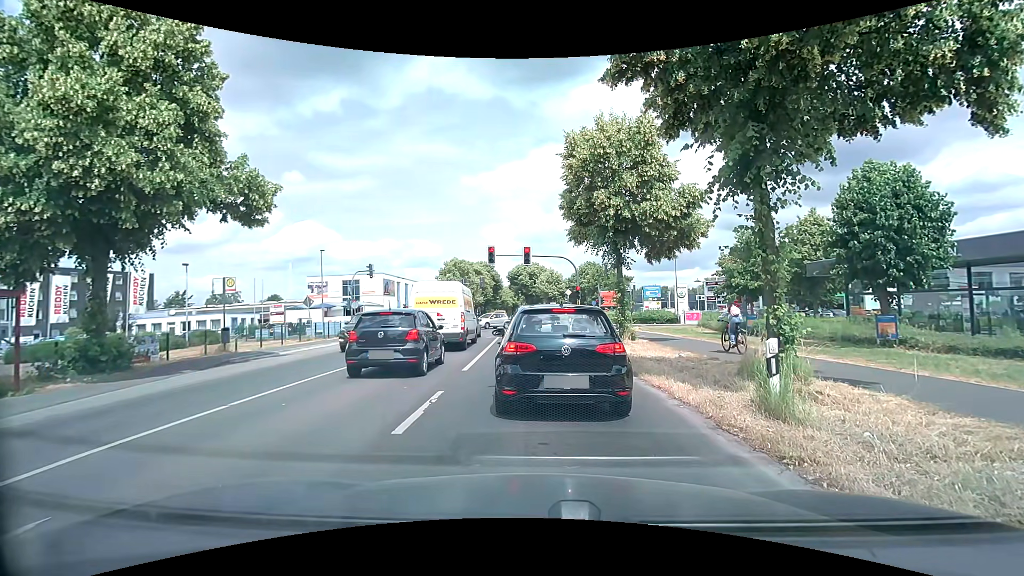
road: secondary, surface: asphalt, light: Day
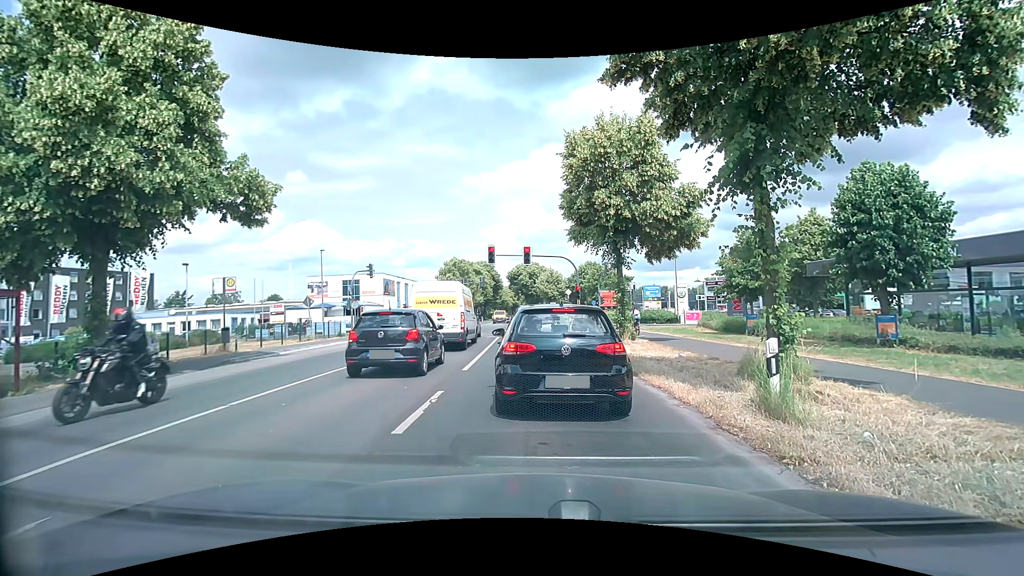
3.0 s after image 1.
(0.0, +0.1) m; 0°
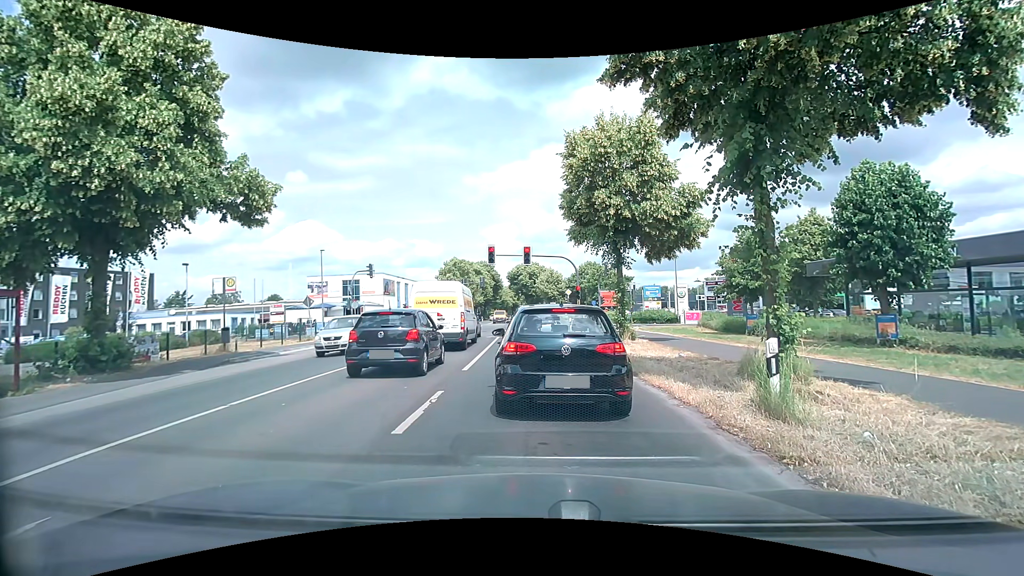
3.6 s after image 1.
(0.0, 0.0) m; 0°
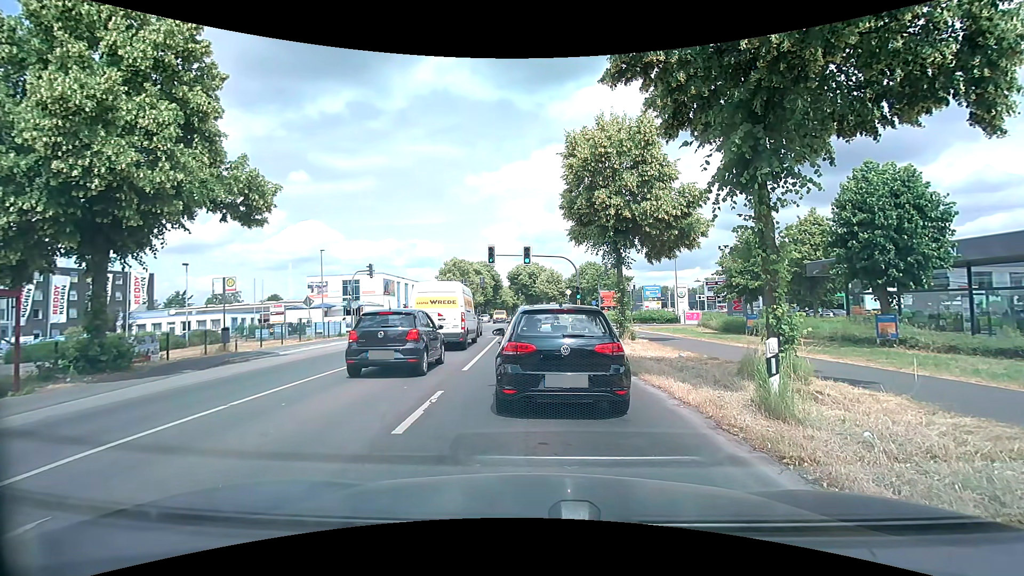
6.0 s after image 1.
(0.0, 0.0) m; 0°
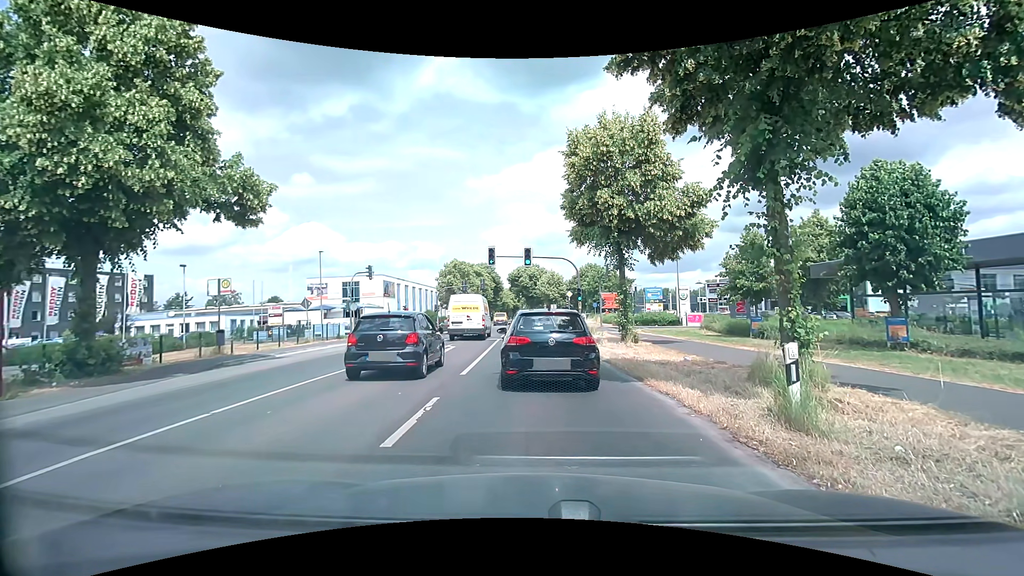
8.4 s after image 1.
(0.0, +0.5) m; 0°
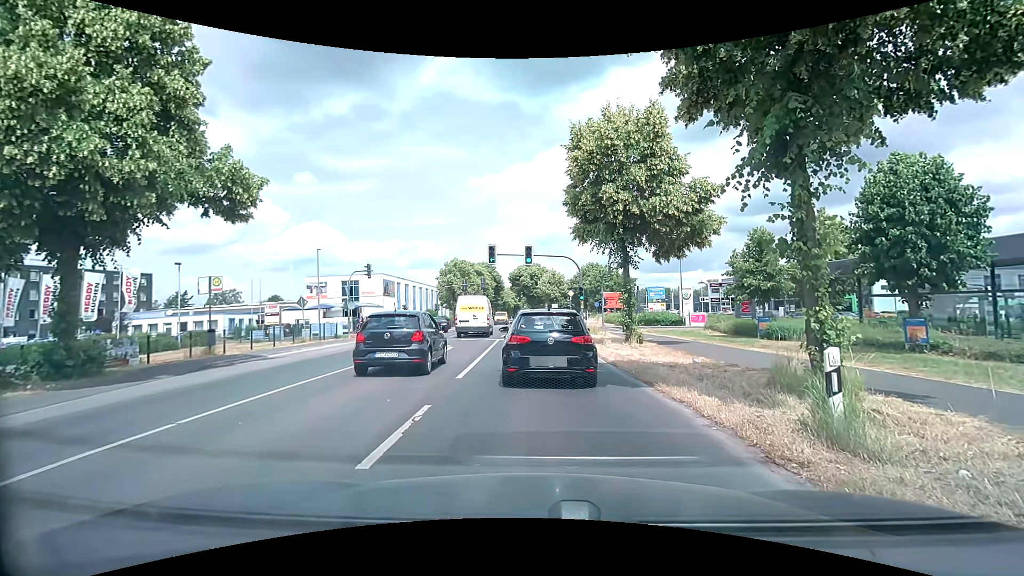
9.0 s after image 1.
(0.0, +0.8) m; +2°
(0, +10) (-1, +20) (-1, +30) (-2, +40) (-2, +50) (-3, +60) (-3, +70) (-4, +80) (-4, +90) (-5, +100) m
